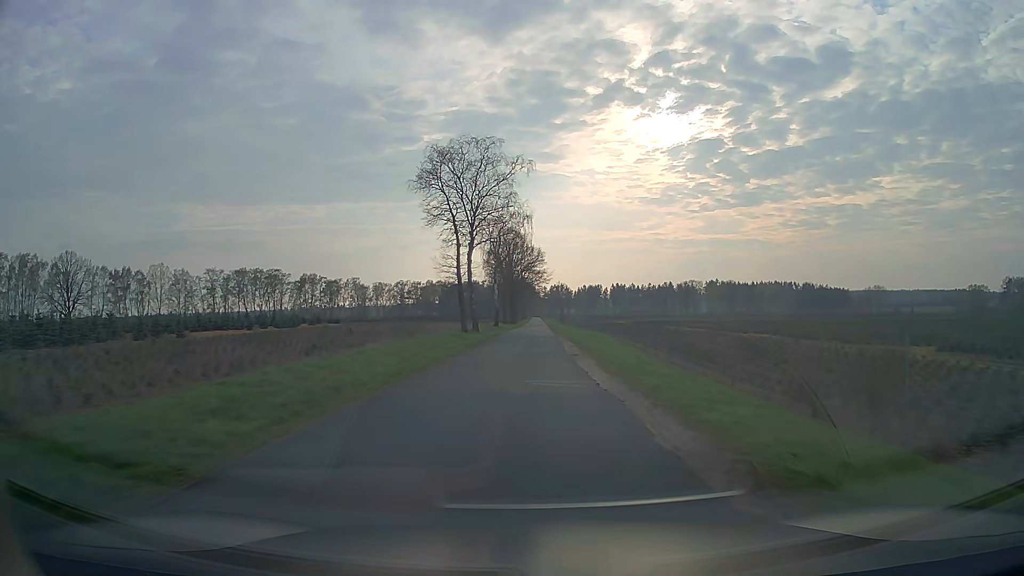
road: unclassified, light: Day
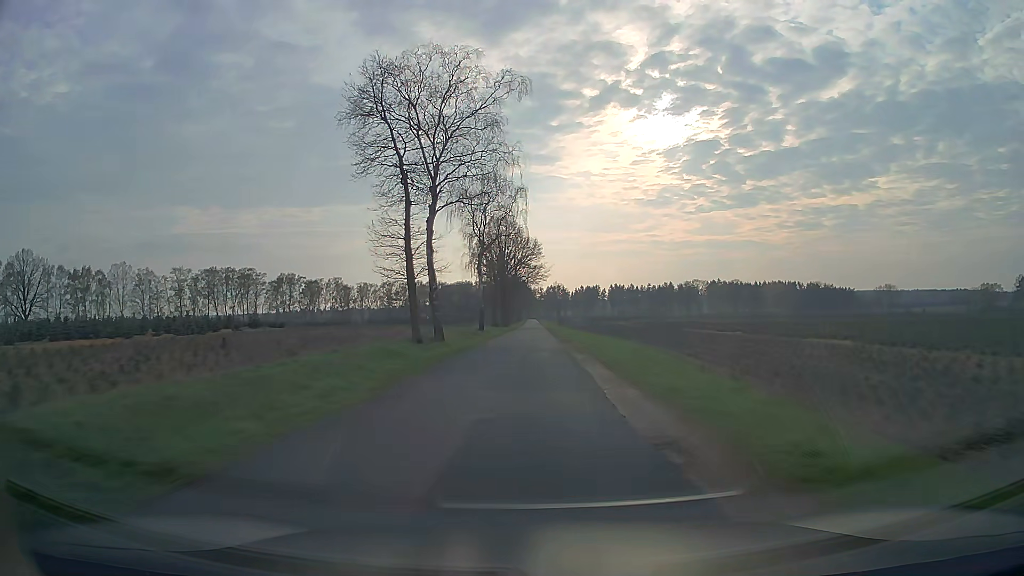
(0.0, +18.1) m; 0°
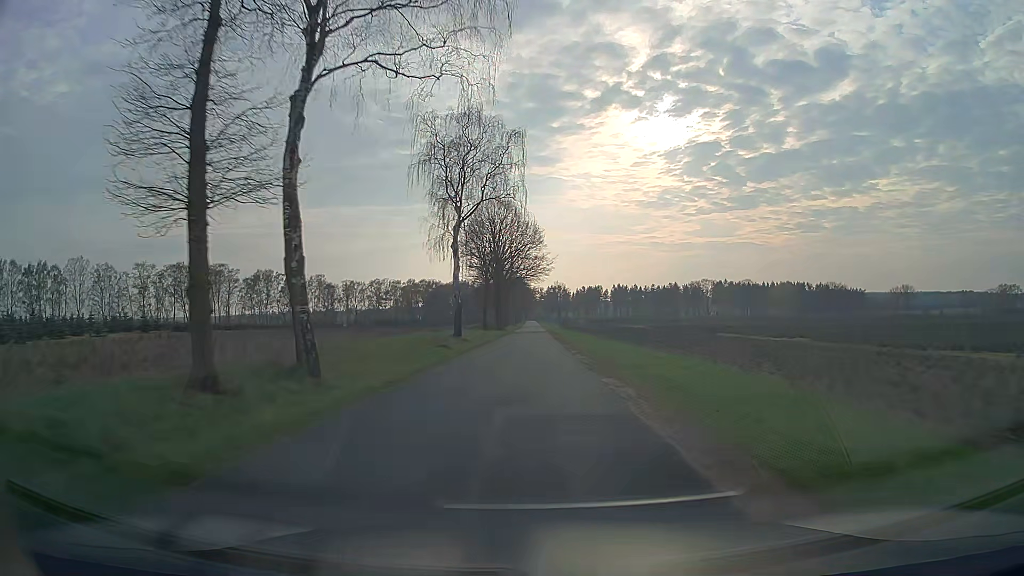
(0.0, +19.4) m; 0°
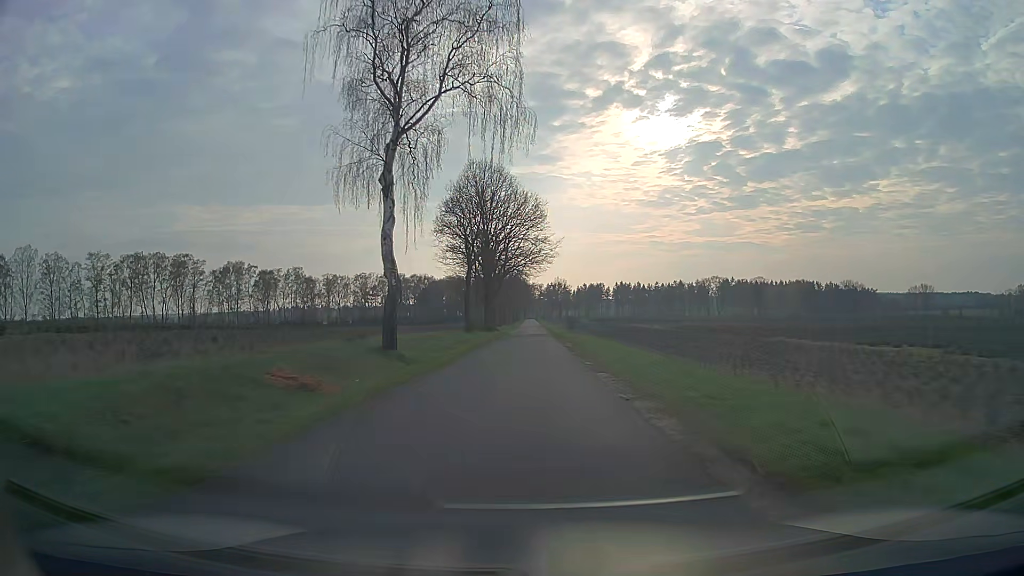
(0.0, +20.3) m; 0°
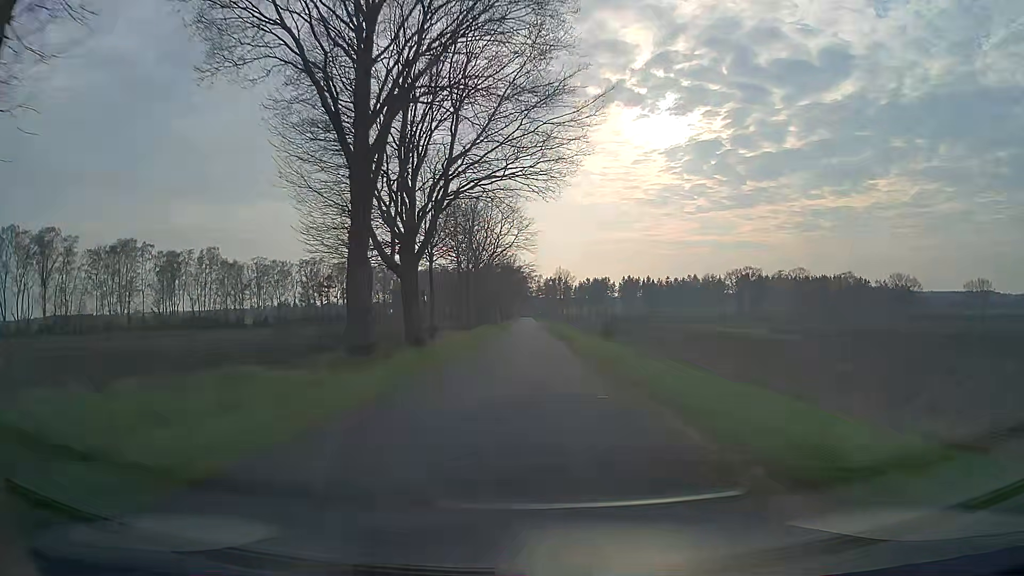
(+0.2, +52.5) m; 0°
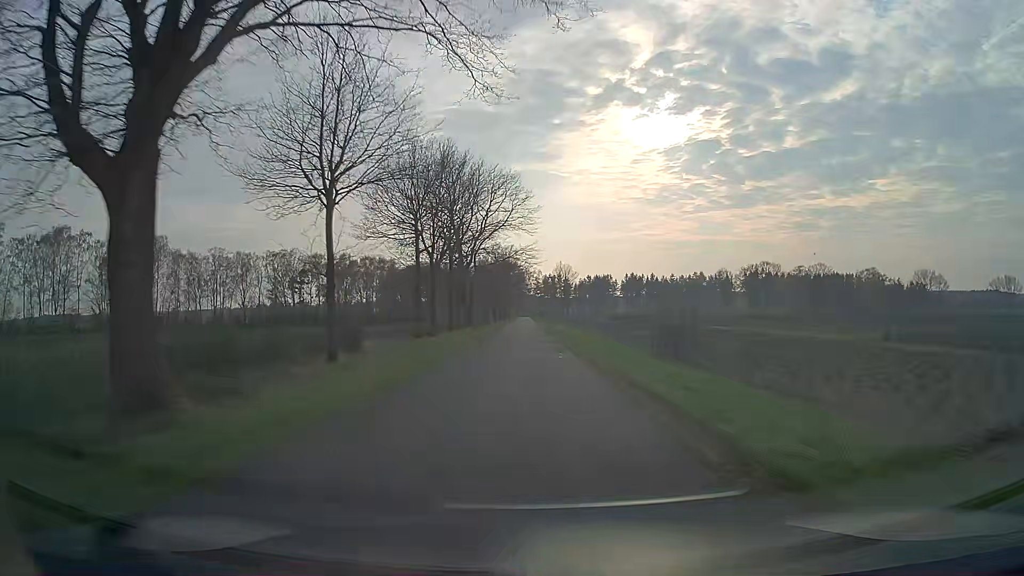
(0.0, +21.6) m; 0°
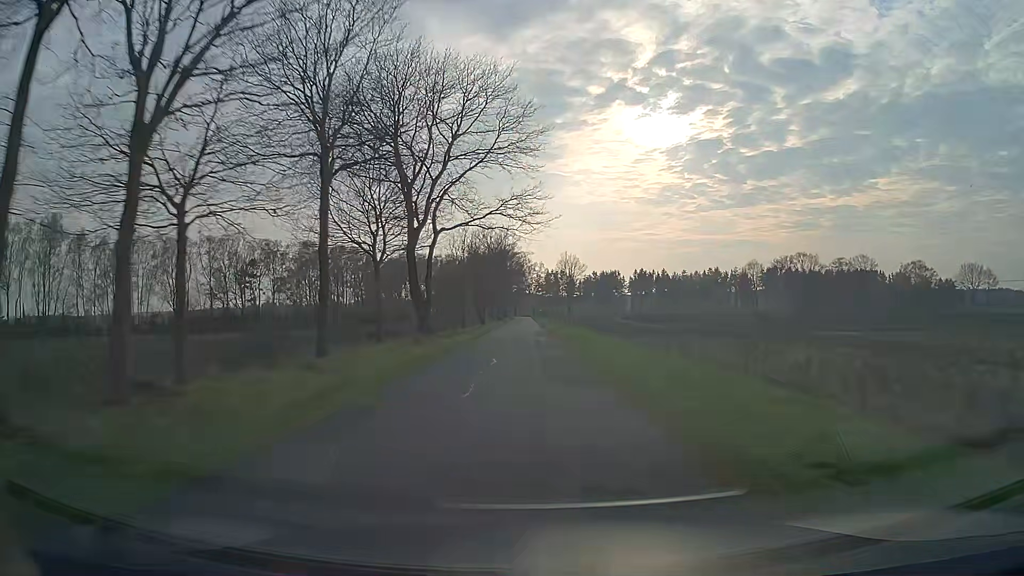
(0.0, +32.9) m; 0°
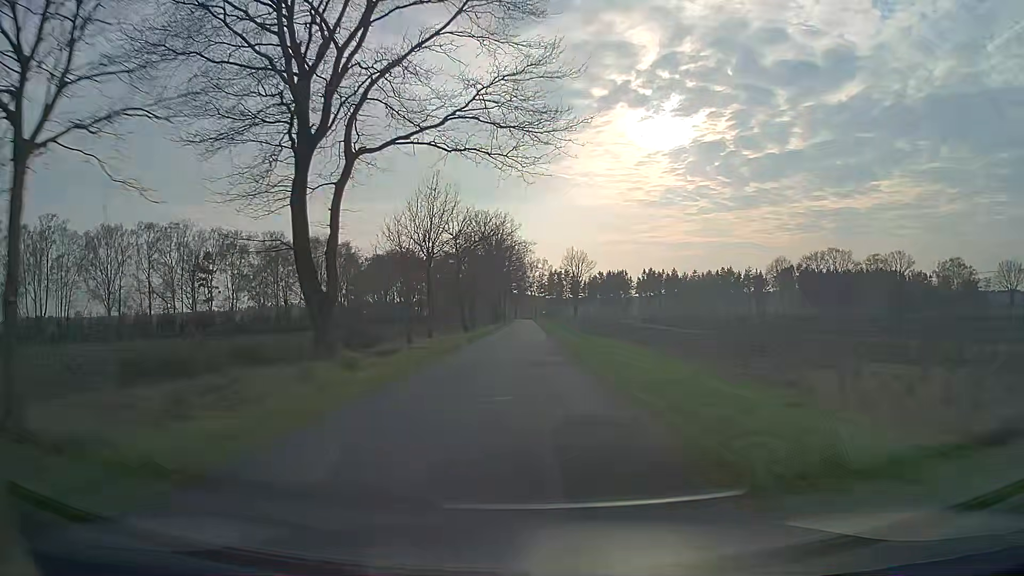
(-0.1, +22.2) m; 0°
(0, +10) (0, +20) (0, +30) (0, +40) (0, +50) (0, +60) (0, +70) (0, +80) (0, +90) (0, +100) m
